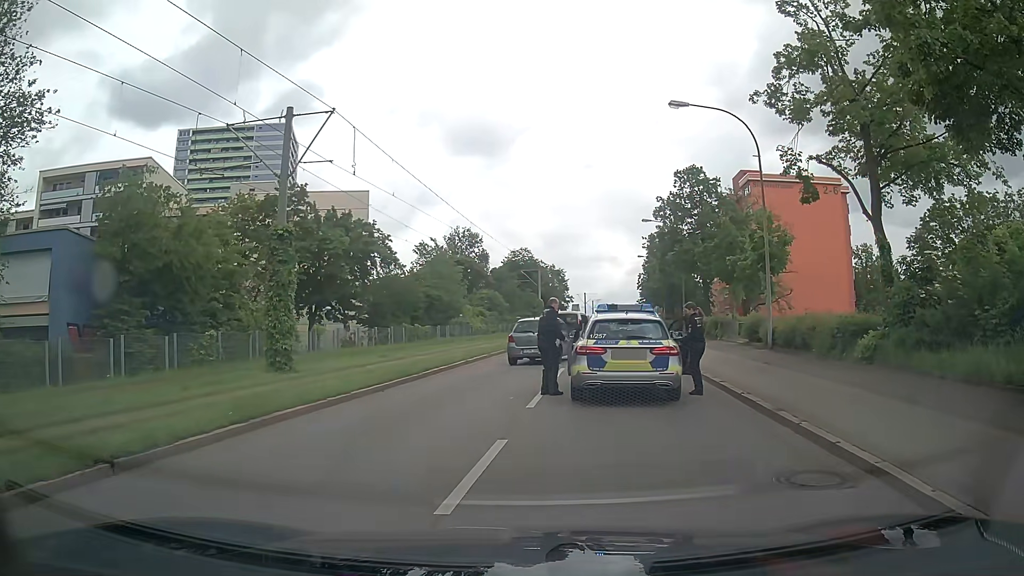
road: tertiary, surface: asphalt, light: Day
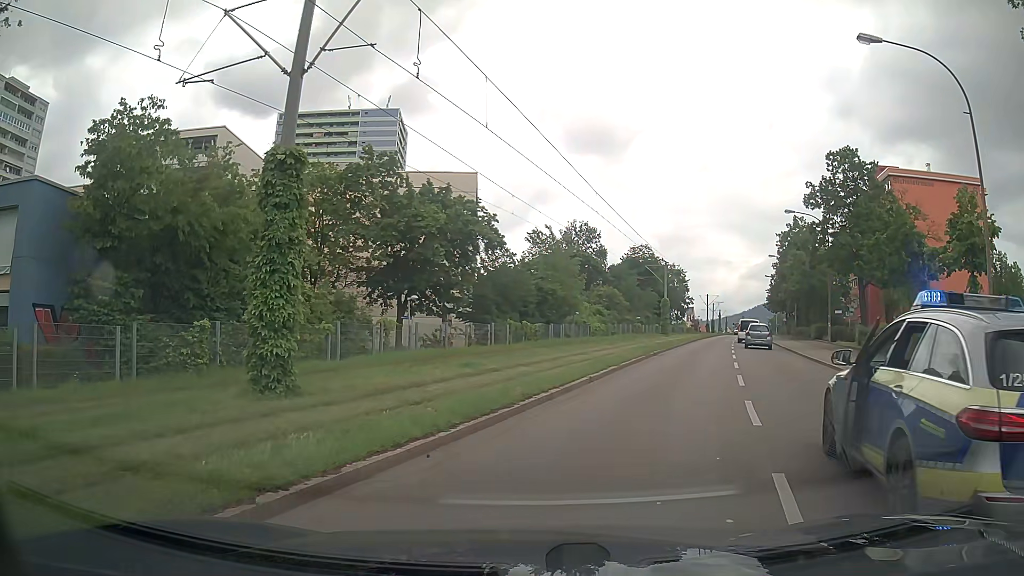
(-0.7, +7.8) m; -10°
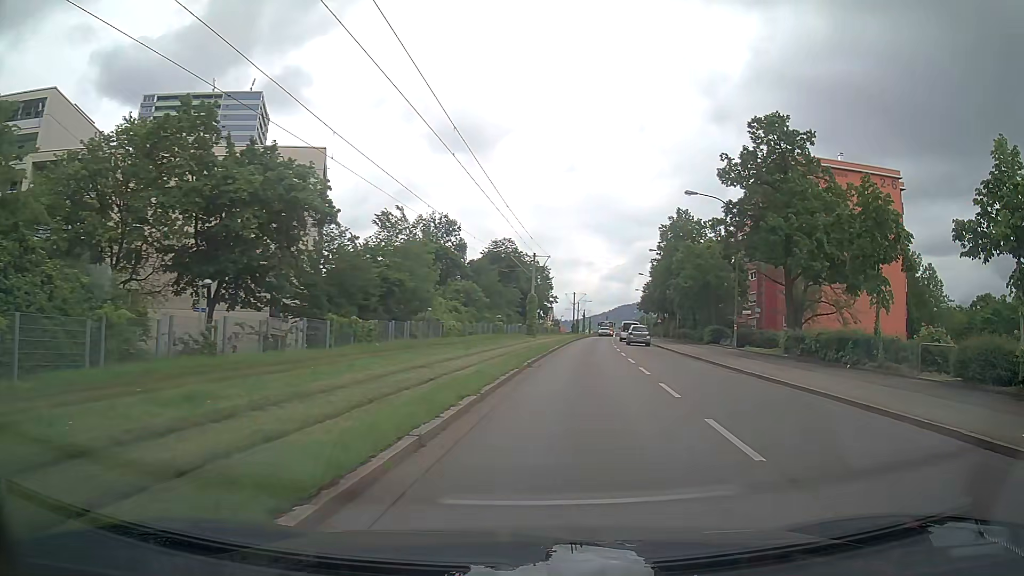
(+0.9, +8.9) m; +13°
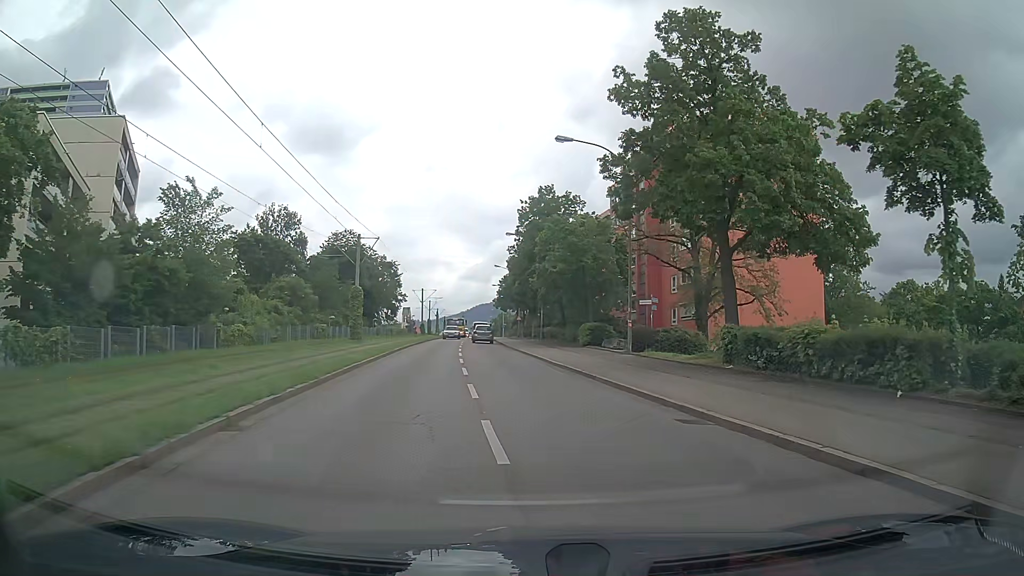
(+1.9, +12.4) m; +12°
